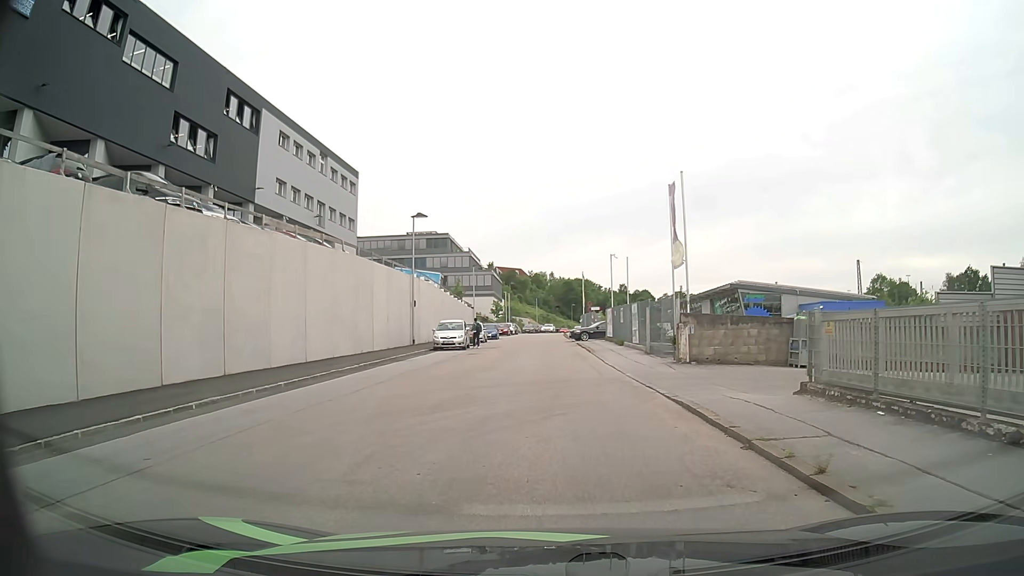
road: residential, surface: asphalt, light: Day
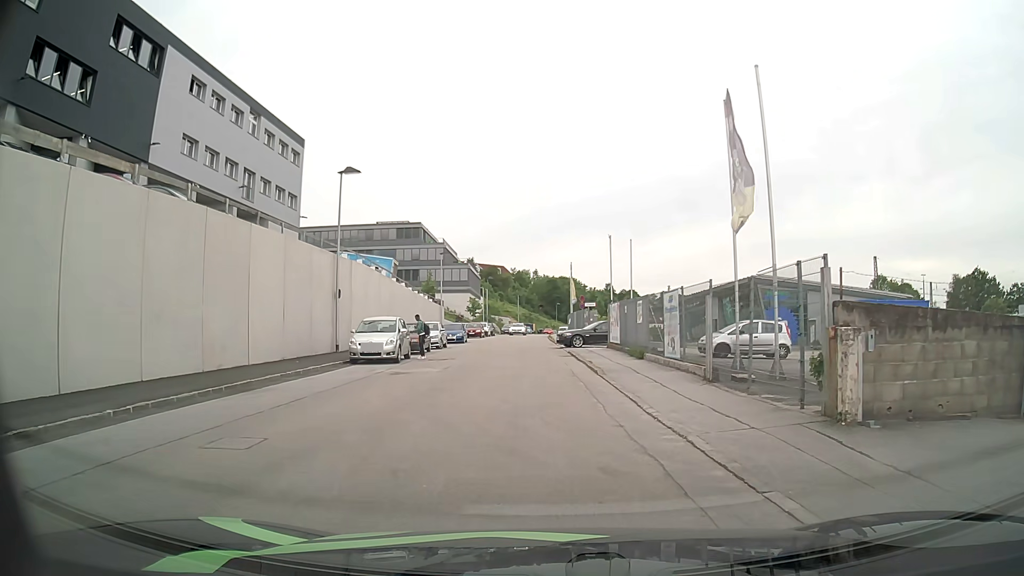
(0.0, +12.9) m; +1°
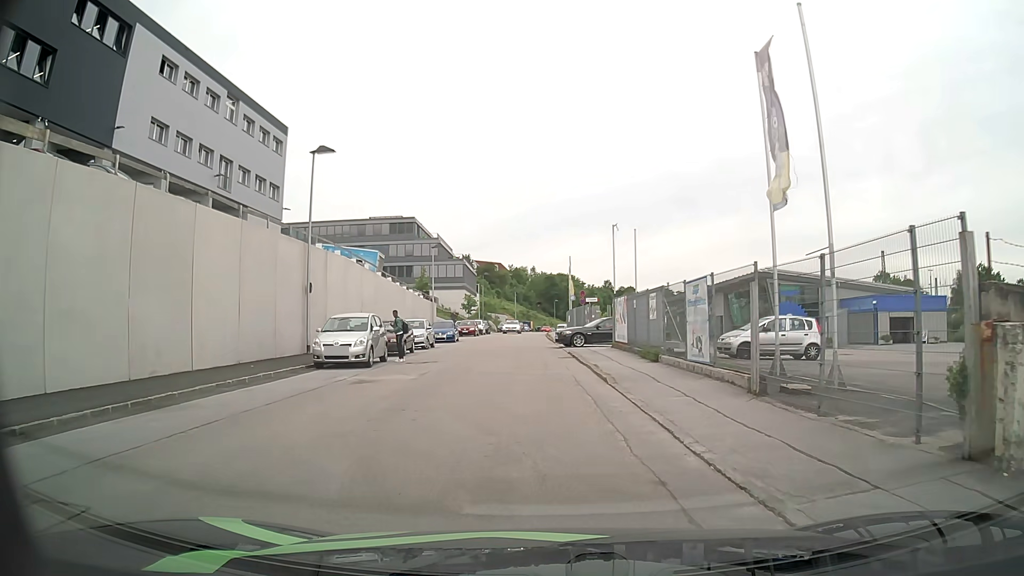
(0.0, +3.5) m; 0°
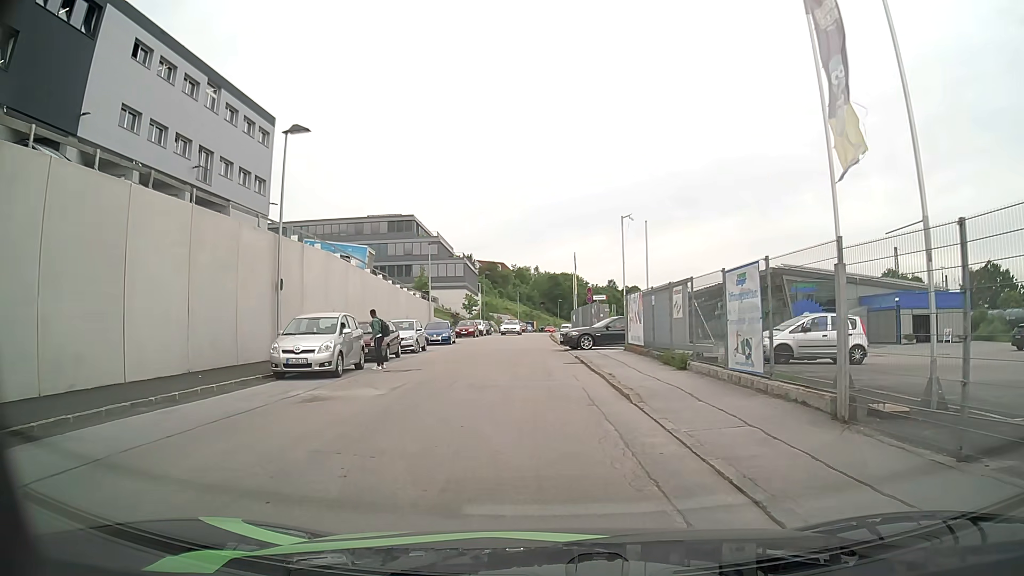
(0.0, +3.3) m; 0°
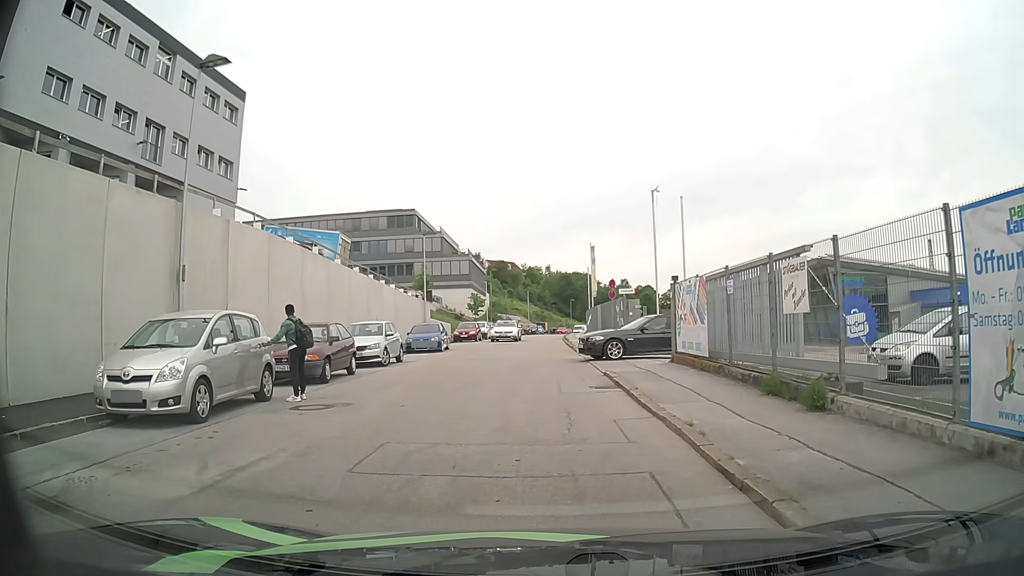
(-0.1, +7.1) m; -1°
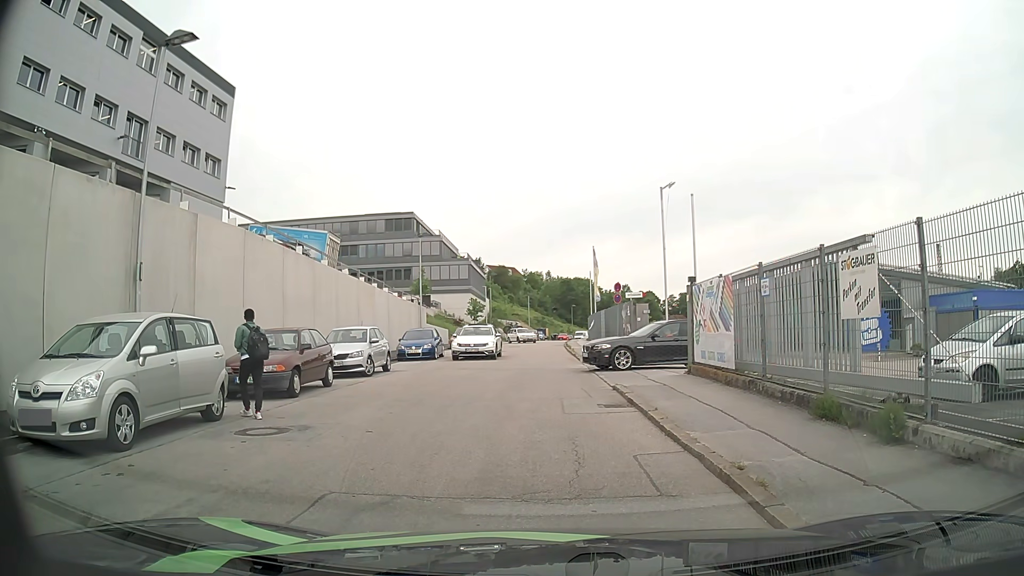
(0.0, +1.9) m; -1°
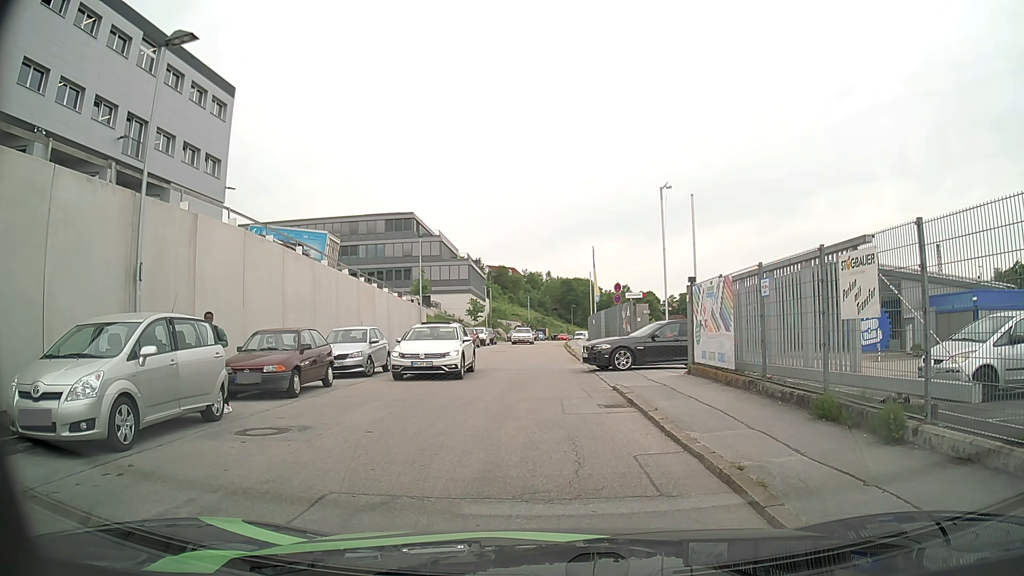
(0.0, 0.0) m; 0°
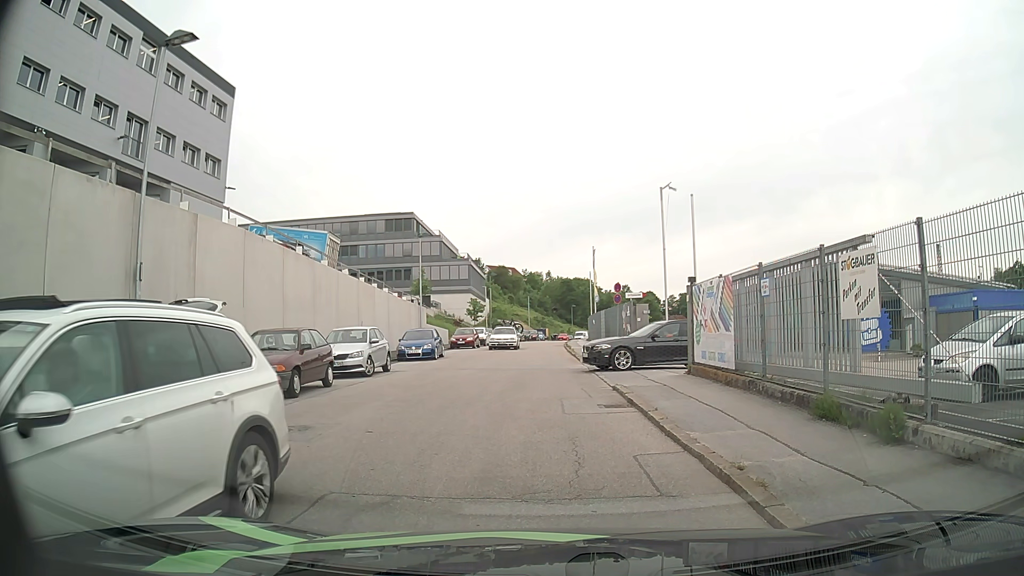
(0.0, 0.0) m; 0°
(0, +10) (0, +20) (0, +30) (0, +40) (0, +50) (0, +60) (0, +70) (+1, +80) (+2, +90) (+4, +100) m
